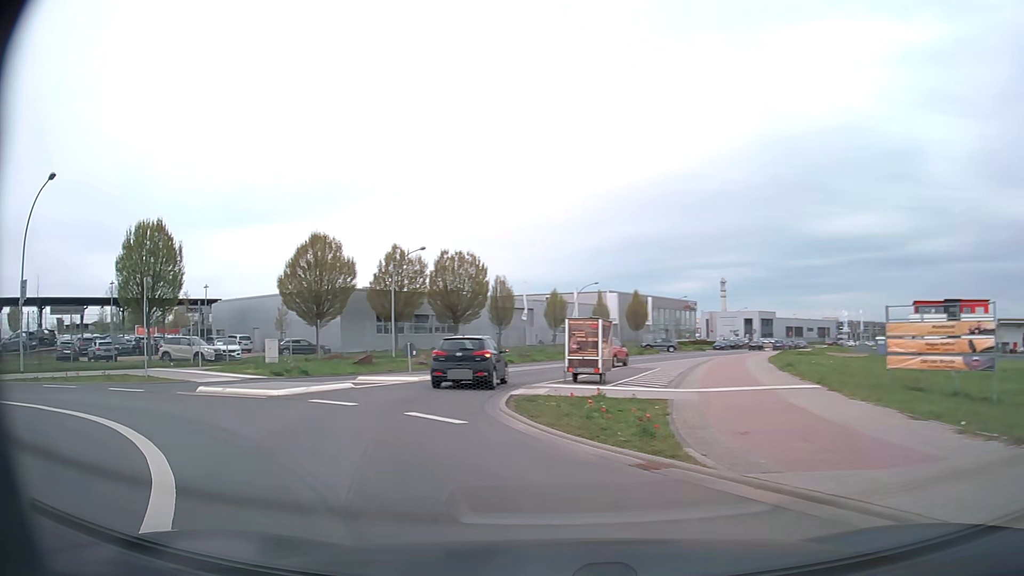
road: tertiary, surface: asphalt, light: Day
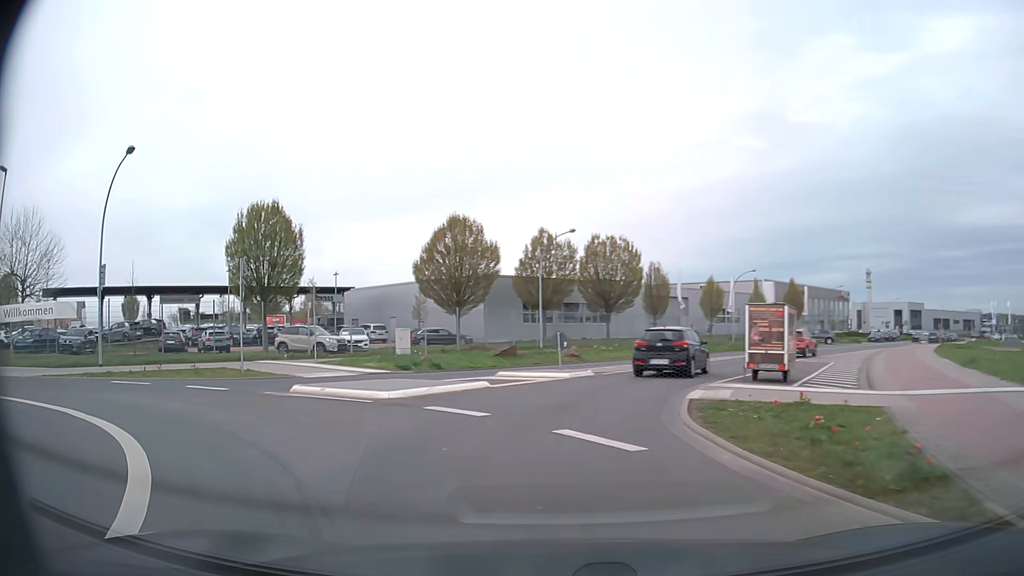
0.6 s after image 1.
(-0.4, +3.6) m; -13°
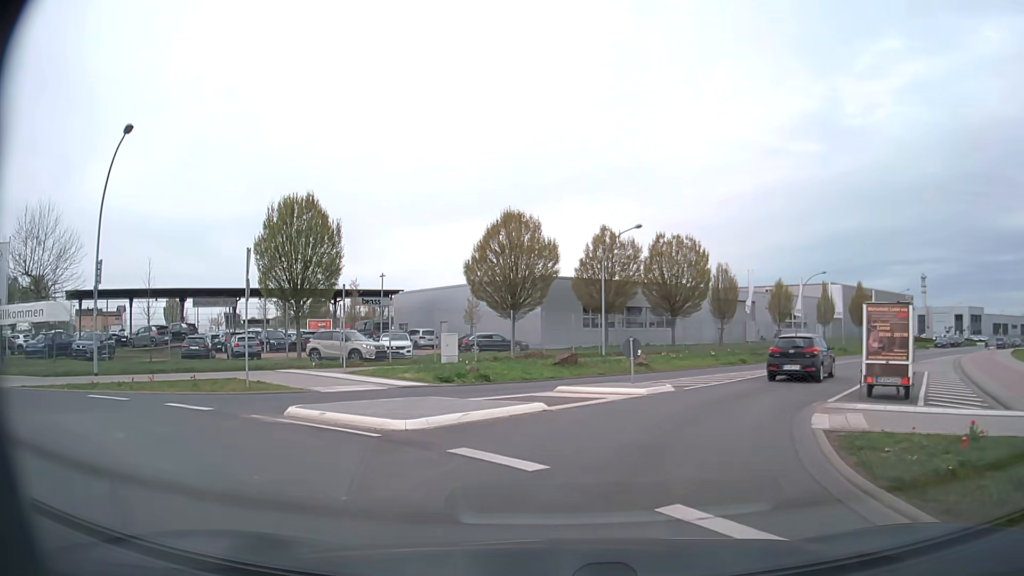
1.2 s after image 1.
(-0.2, +3.8) m; -5°
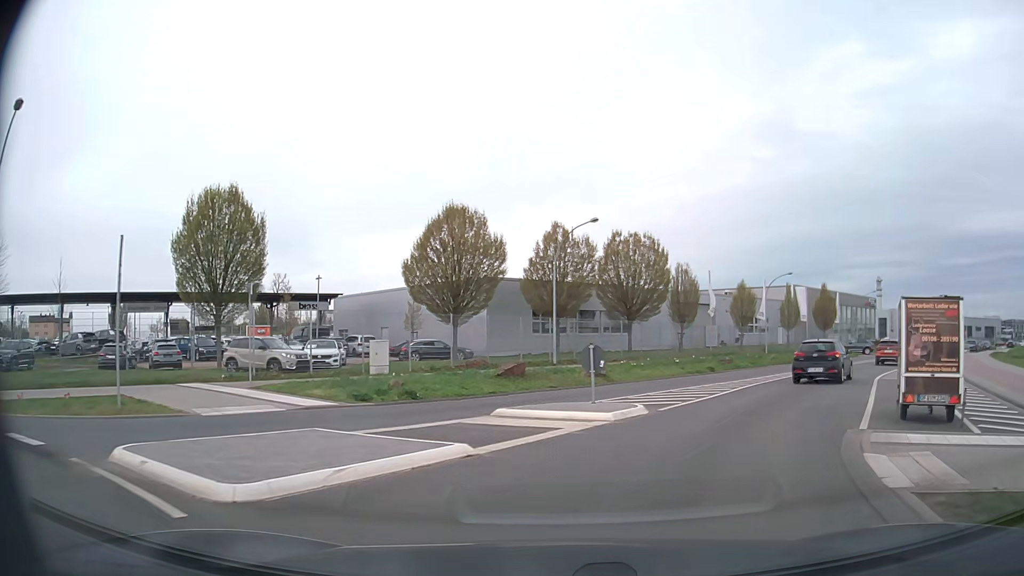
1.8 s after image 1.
(+0.1, +3.9) m; +4°
